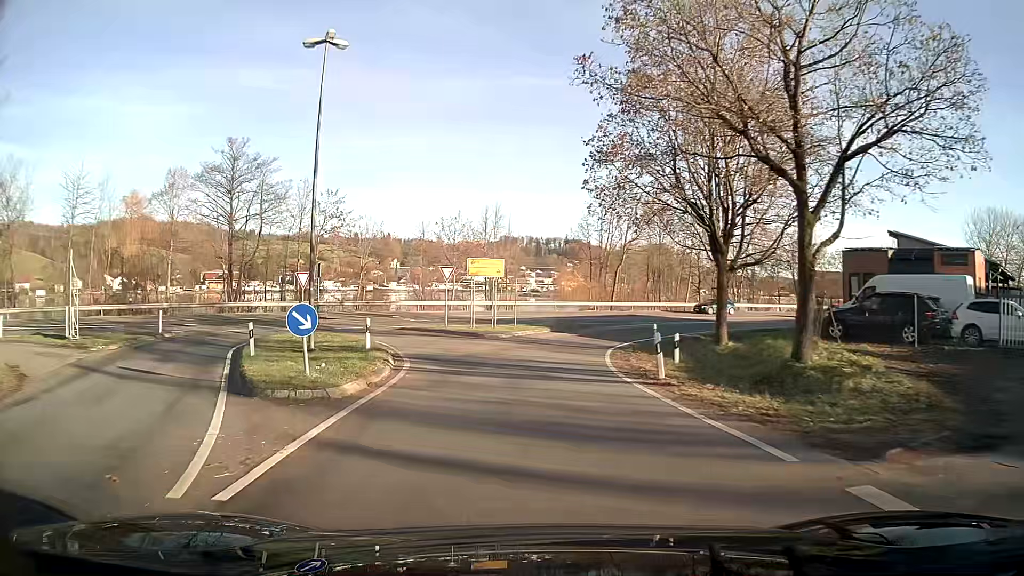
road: unclassified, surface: asphalt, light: Day
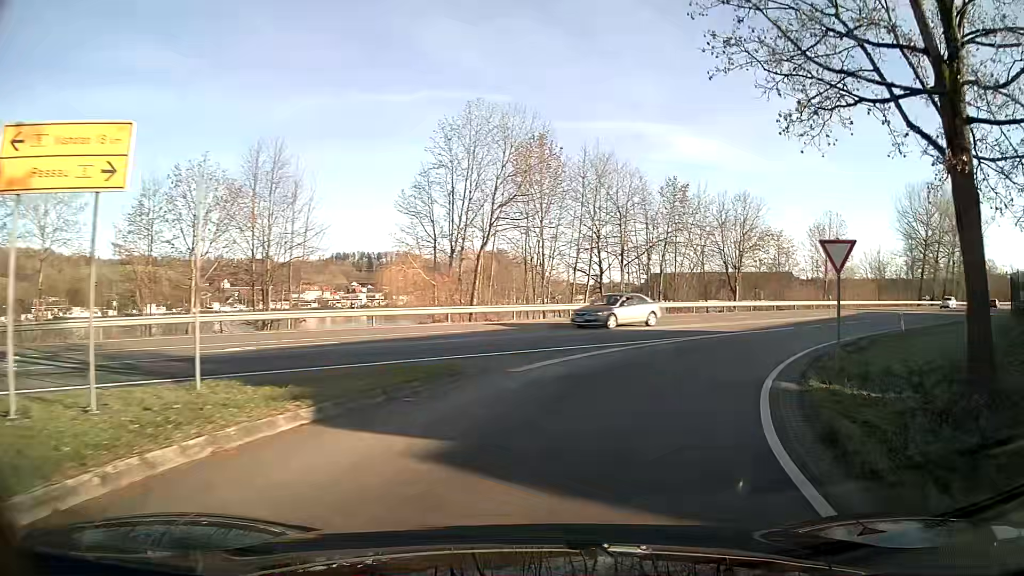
(+2.5, +27.2) m; +20°
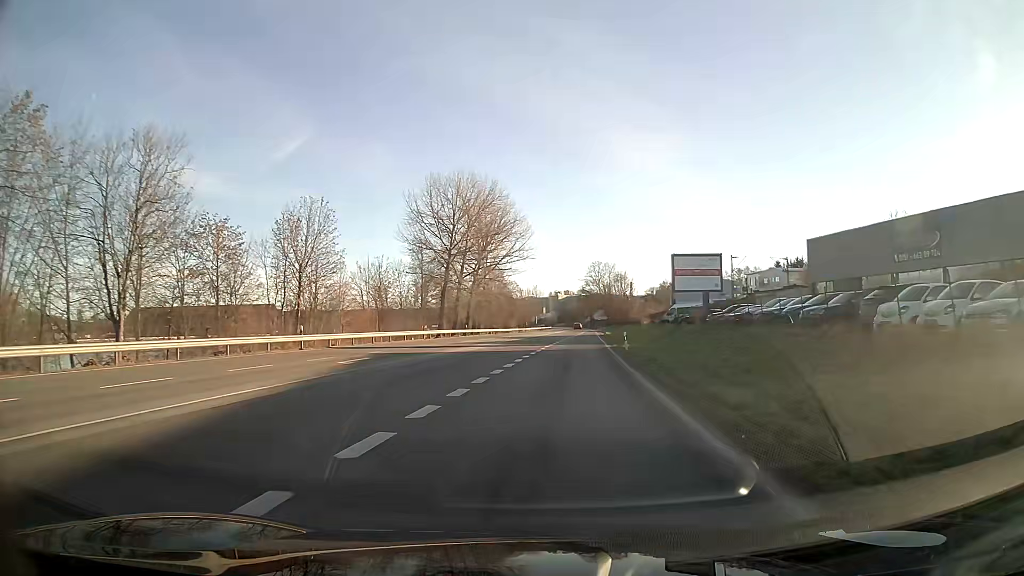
(+12.3, +28.2) m; +40°
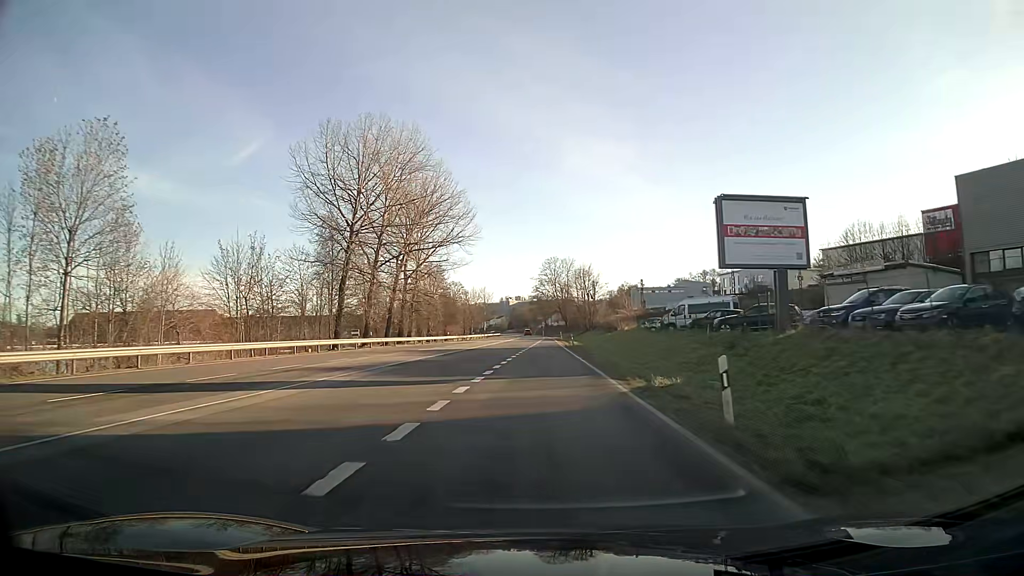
(+1.1, +26.0) m; +3°
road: primary
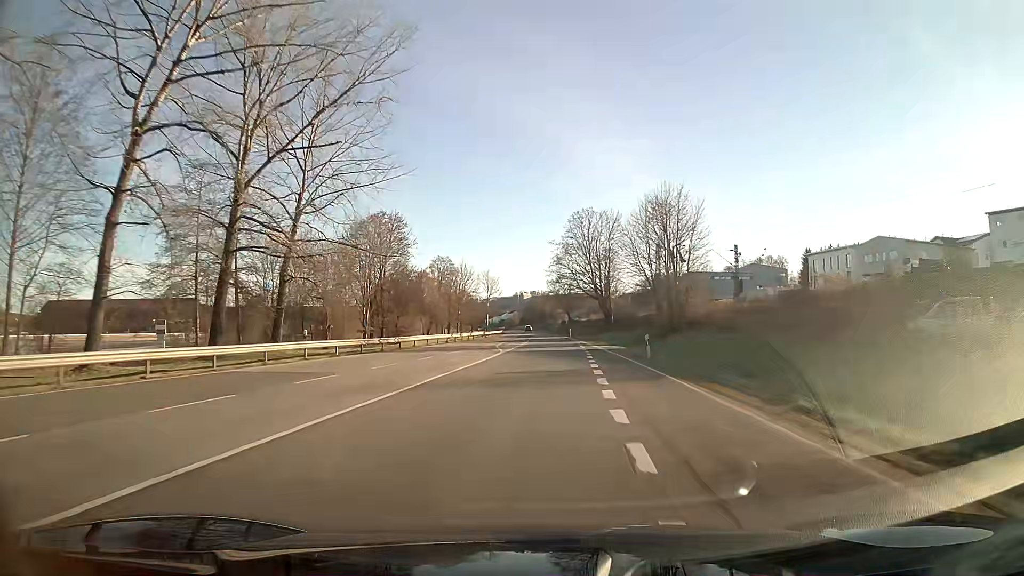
(-0.8, +61.9) m; -1°
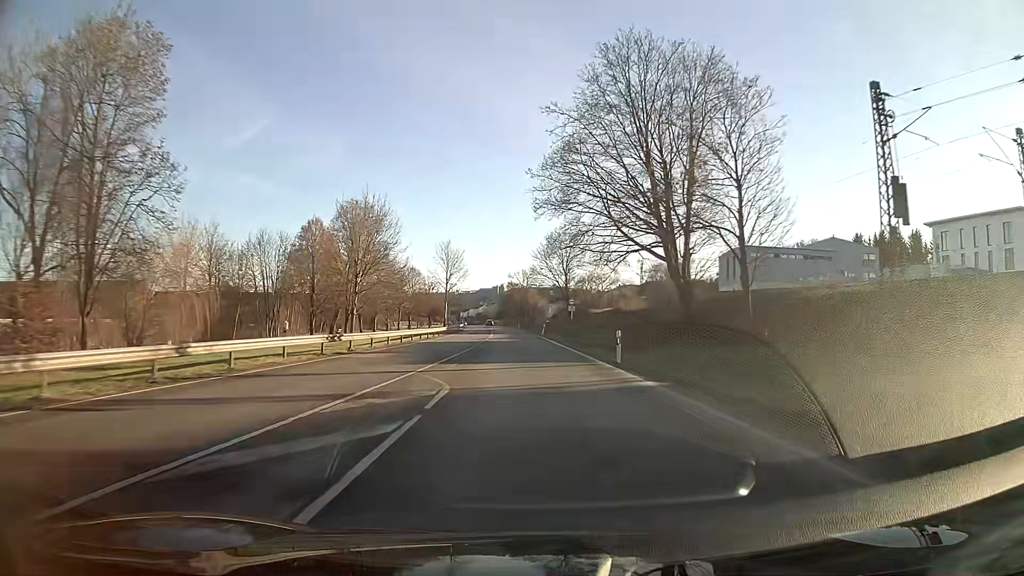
(+0.8, +59.9) m; +1°
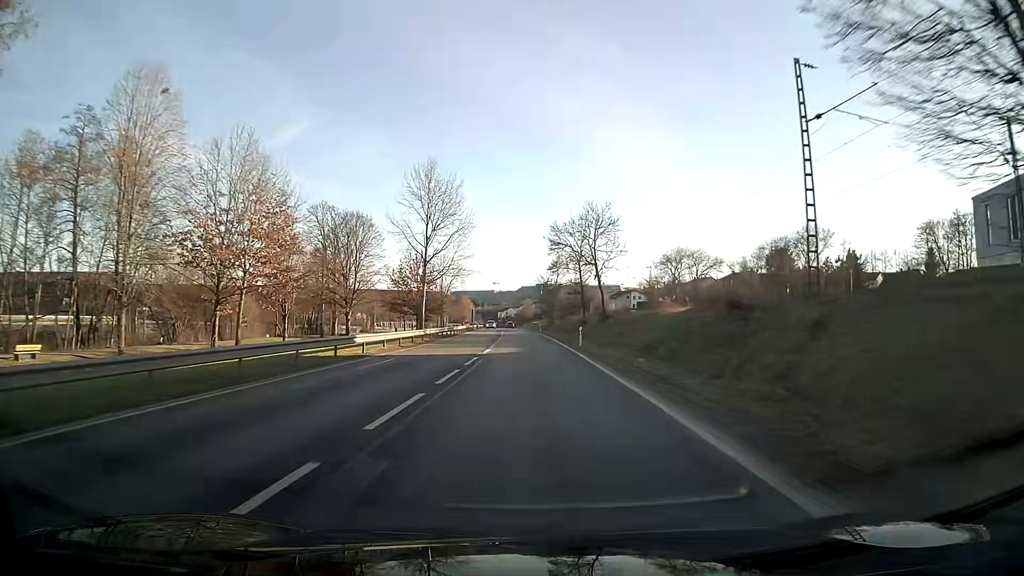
(-2.4, +75.6) m; -3°
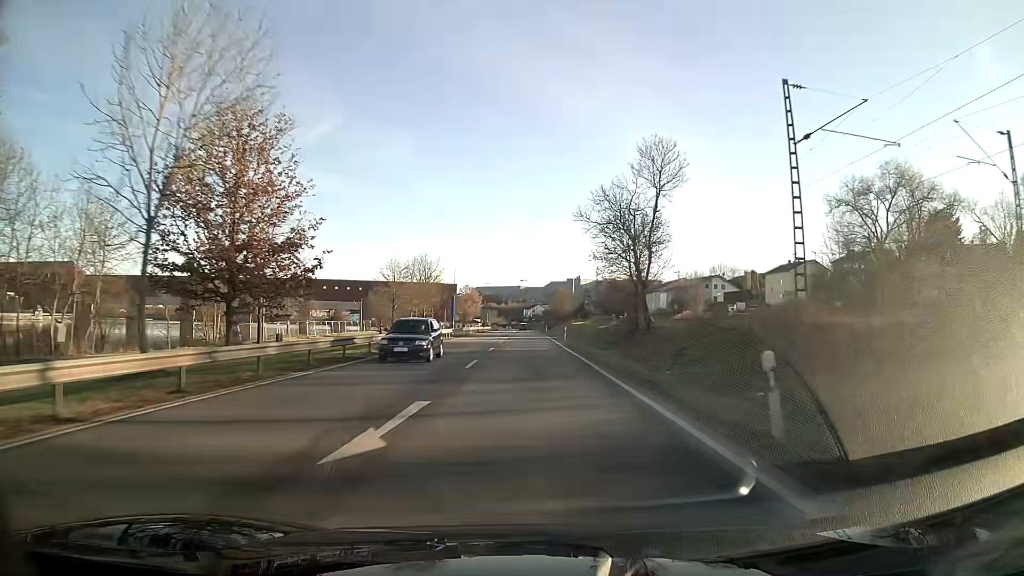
(-1.7, +75.8) m; -2°
(0, +10) (0, +20) (0, +30) (0, +40) (0, +50) (0, +60) (-1, +70) (-1, +80) (-1, +90) (-1, +100) m
